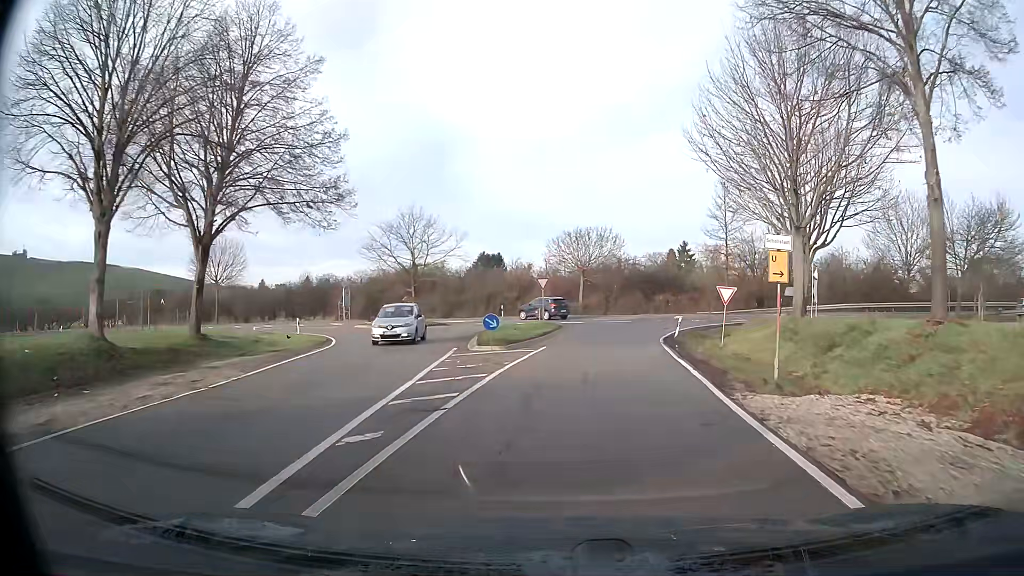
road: tertiary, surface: asphalt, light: Day
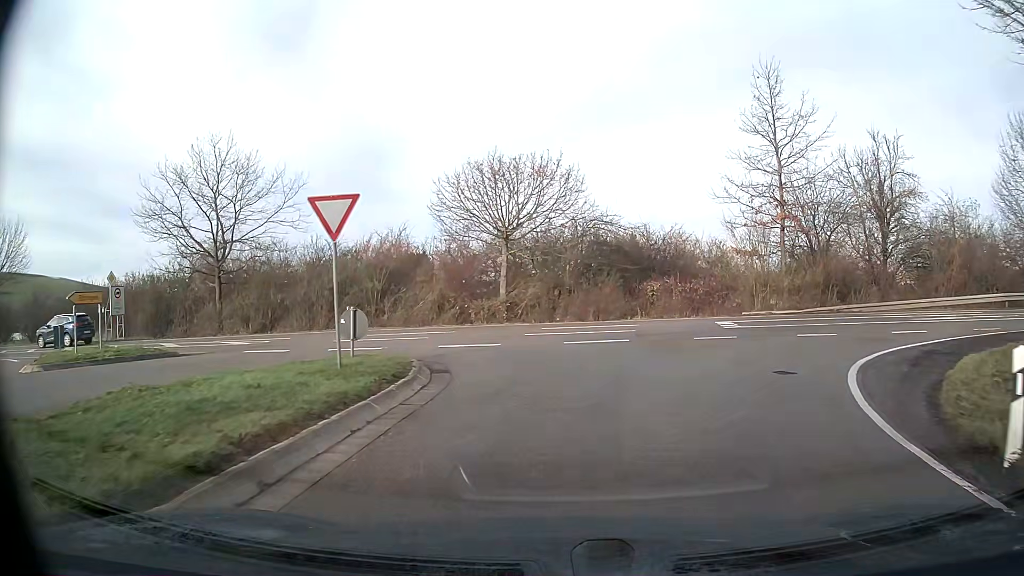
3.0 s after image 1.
(+1.3, +27.8) m; +5°
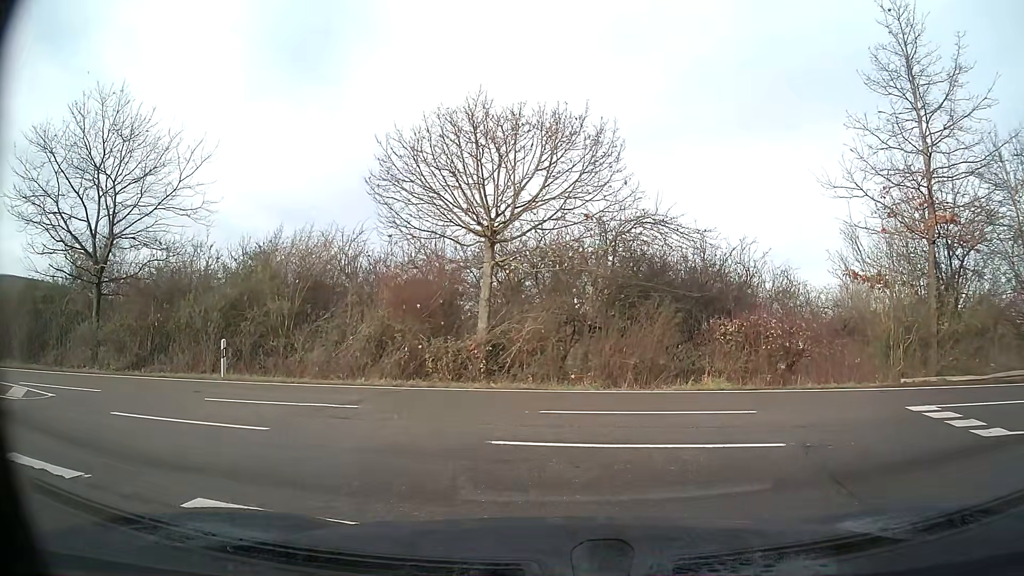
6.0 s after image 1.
(-0.1, +11.3) m; -1°
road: primary
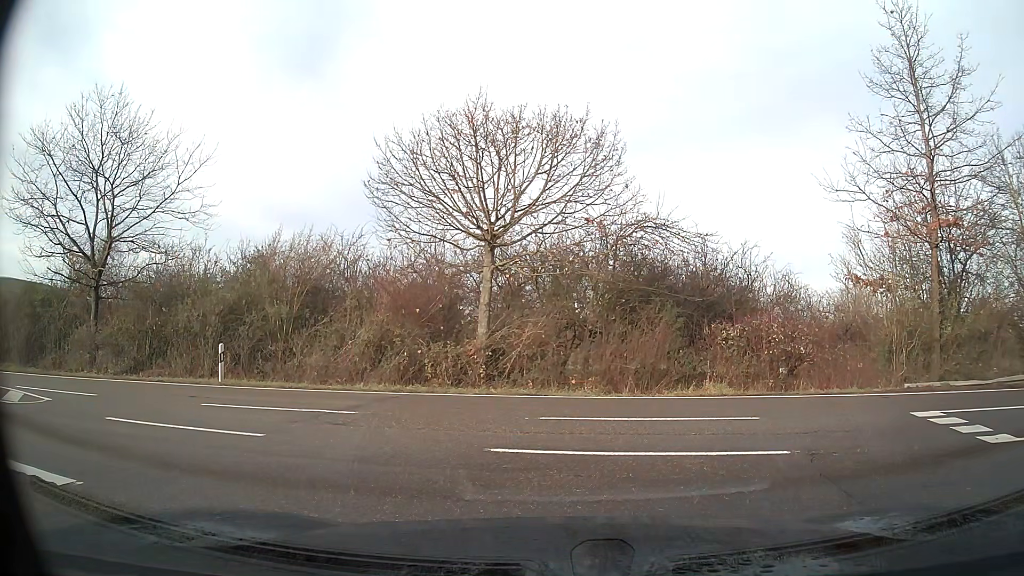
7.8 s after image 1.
(0.0, +0.2) m; 0°
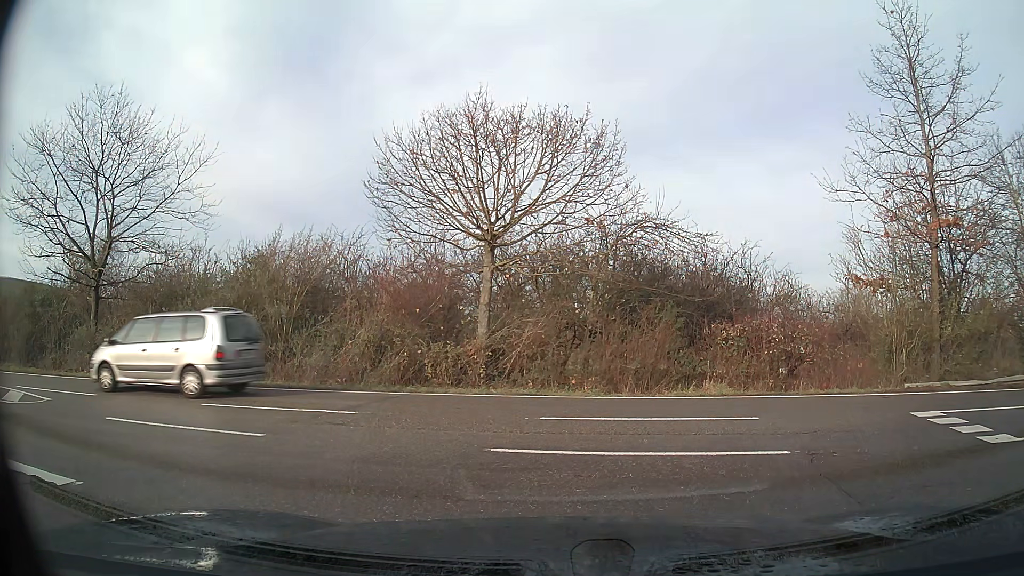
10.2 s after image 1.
(0.0, 0.0) m; 0°
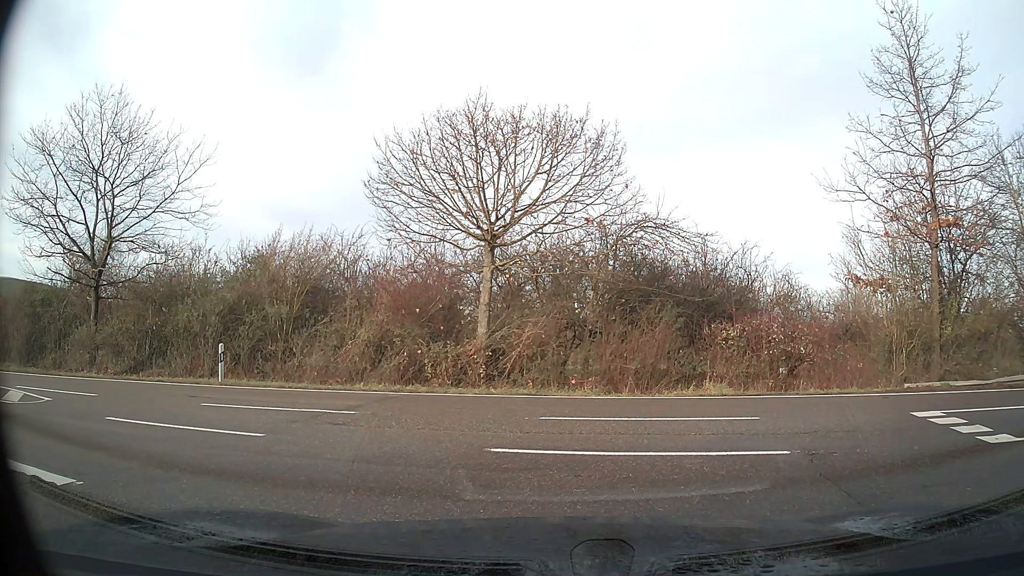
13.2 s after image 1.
(0.0, 0.0) m; 0°
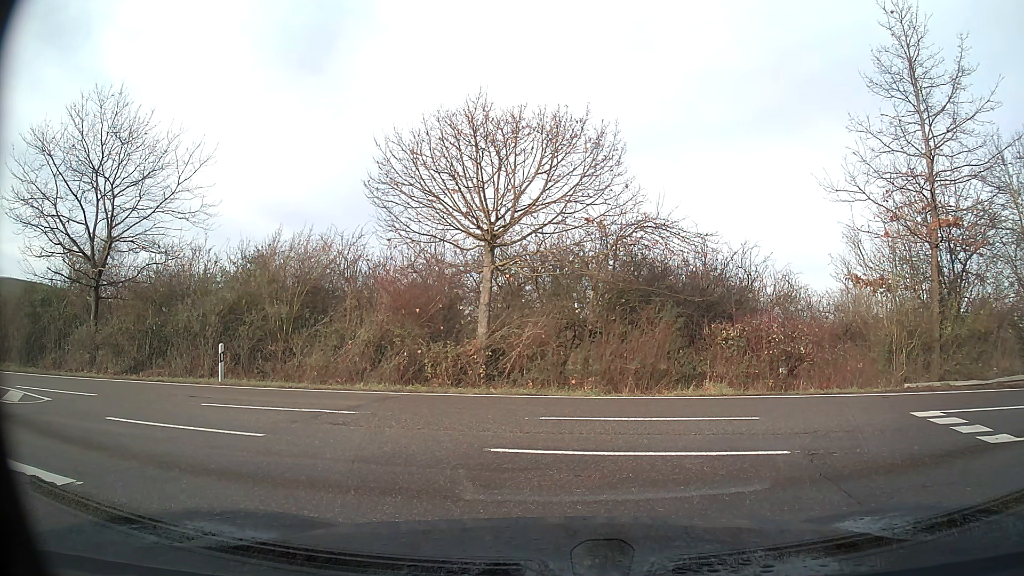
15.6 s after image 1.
(0.0, 0.0) m; 0°
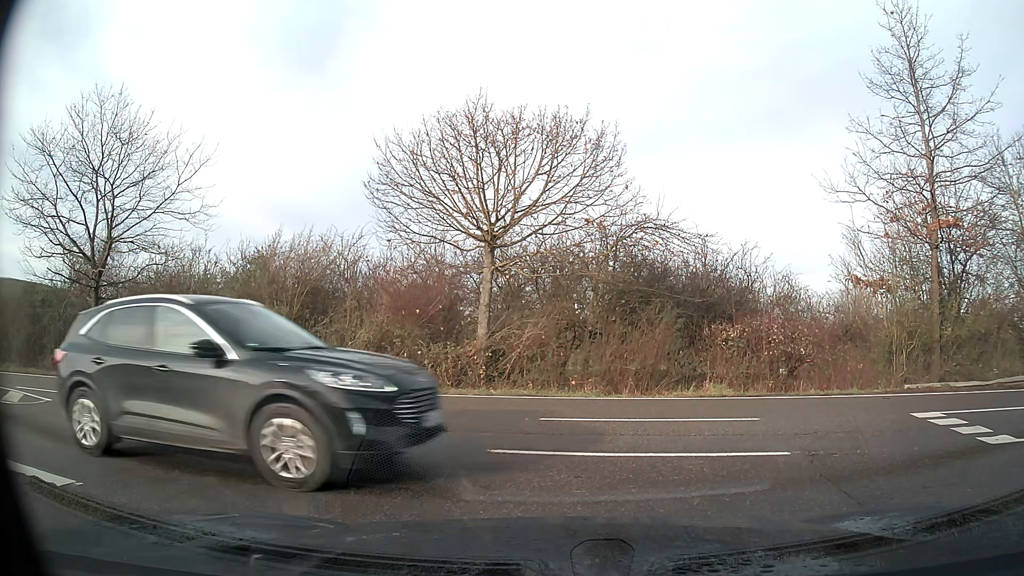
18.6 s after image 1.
(0.0, 0.0) m; 0°
(-4, +9) (-13, +13) (-23, +15) (-33, +16) (-43, +17) (-53, +19) (-63, +20) (-73, +21) (-83, +22) (-93, +23) m
